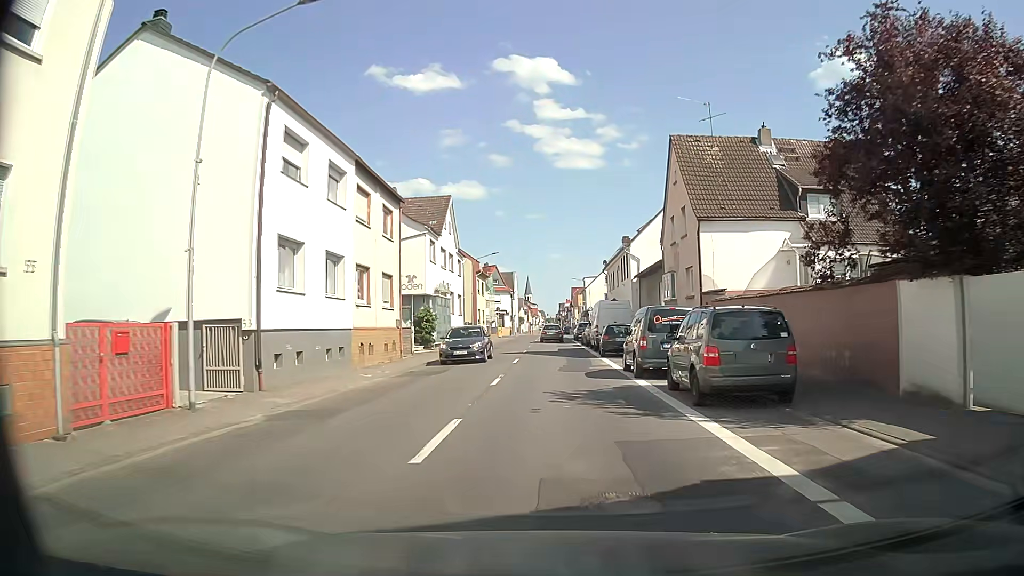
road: primary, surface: asphalt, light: Day
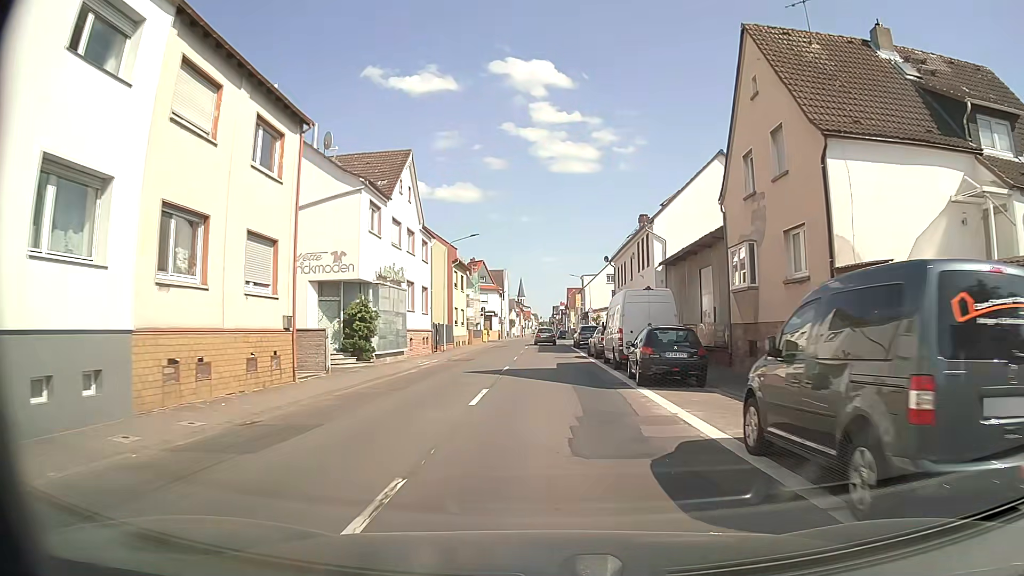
(-0.1, +12.8) m; 0°
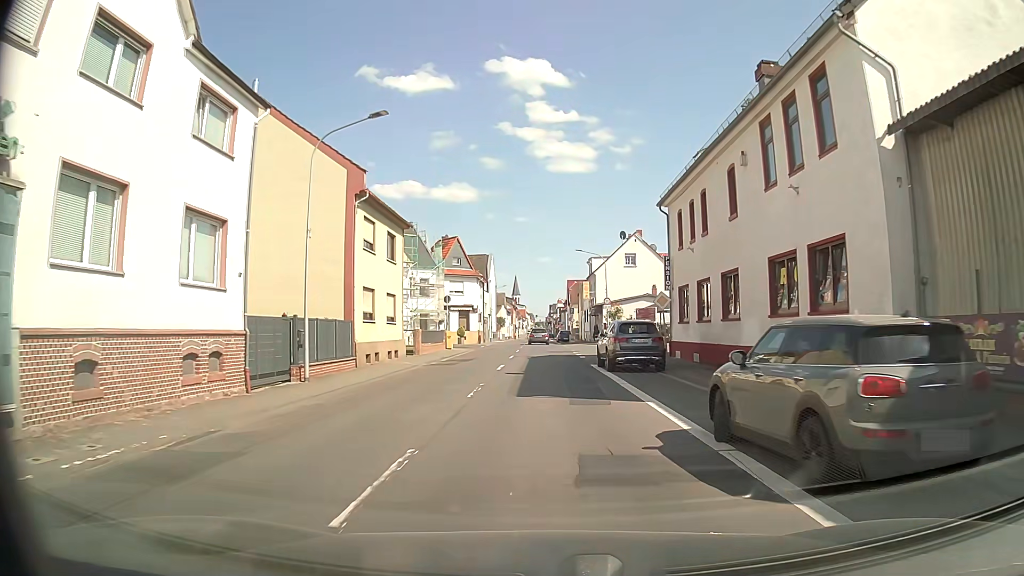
(+0.1, +25.6) m; 0°
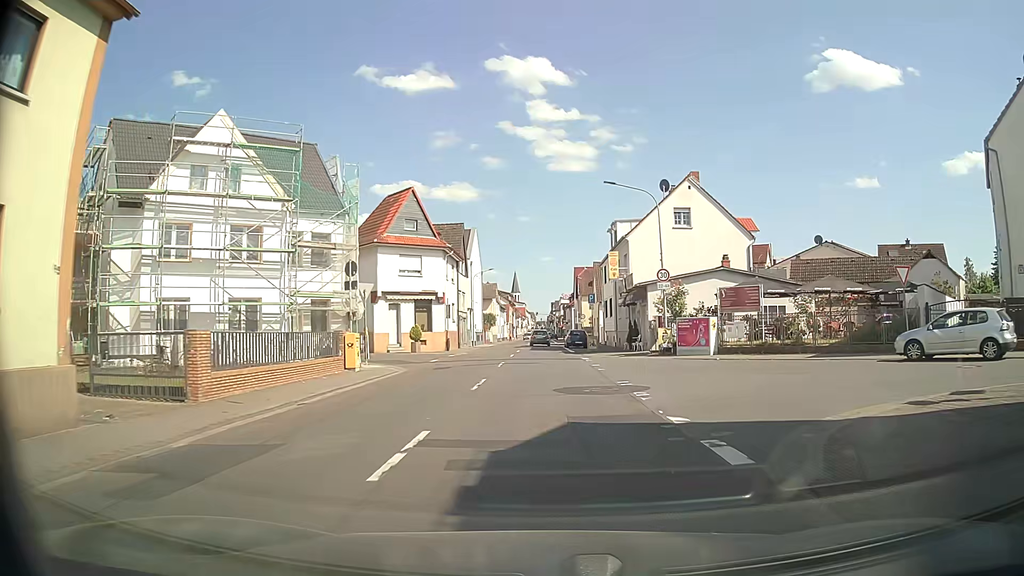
(-0.2, +25.8) m; -1°
(0, +10) (0, +20) (0, +30) (0, +40) (0, +50) (0, +60) (0, +70) (0, +80) (0, +90) (0, +100) m
